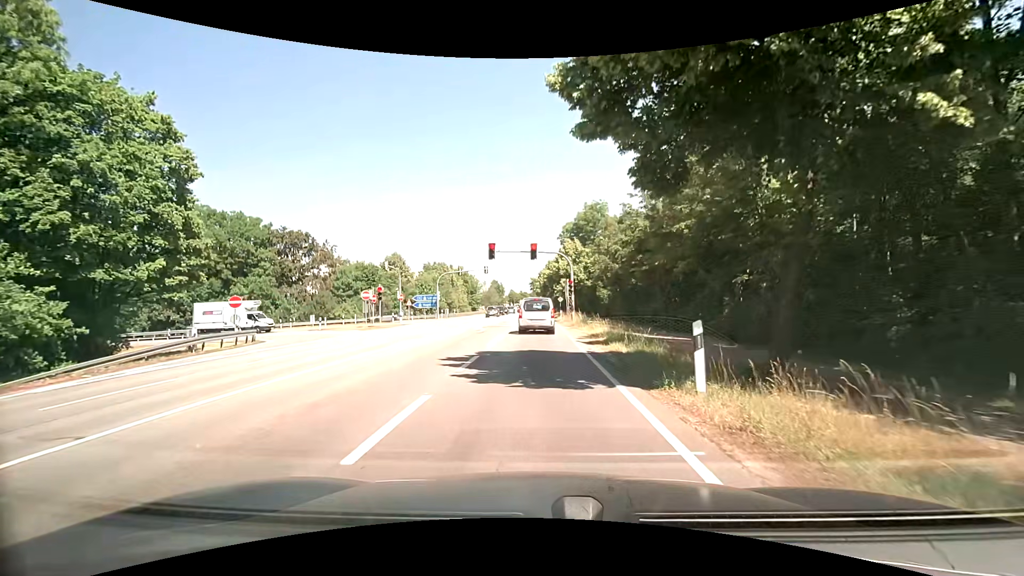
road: secondary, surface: asphalt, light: Day
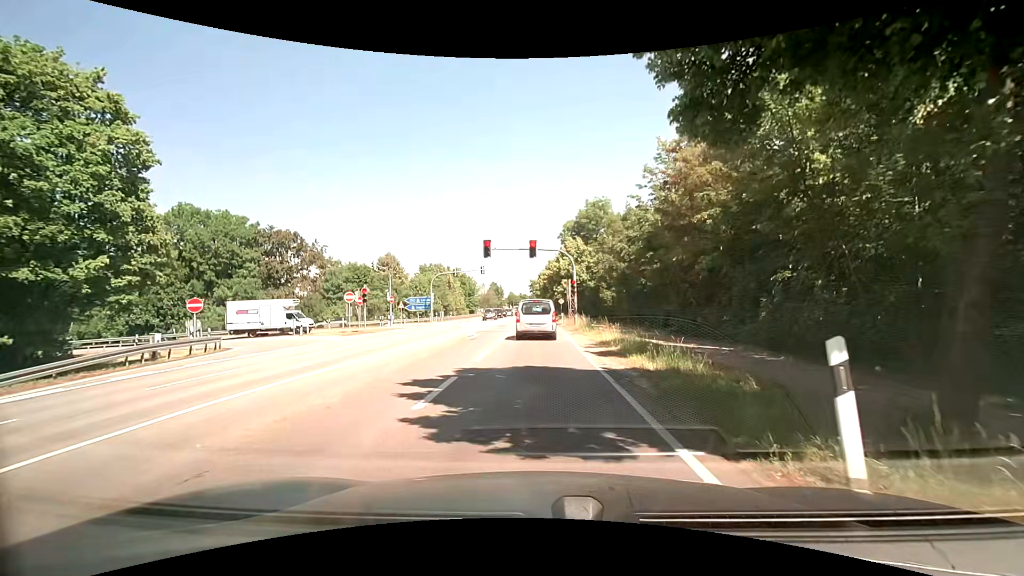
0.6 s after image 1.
(0.0, +3.5) m; 0°
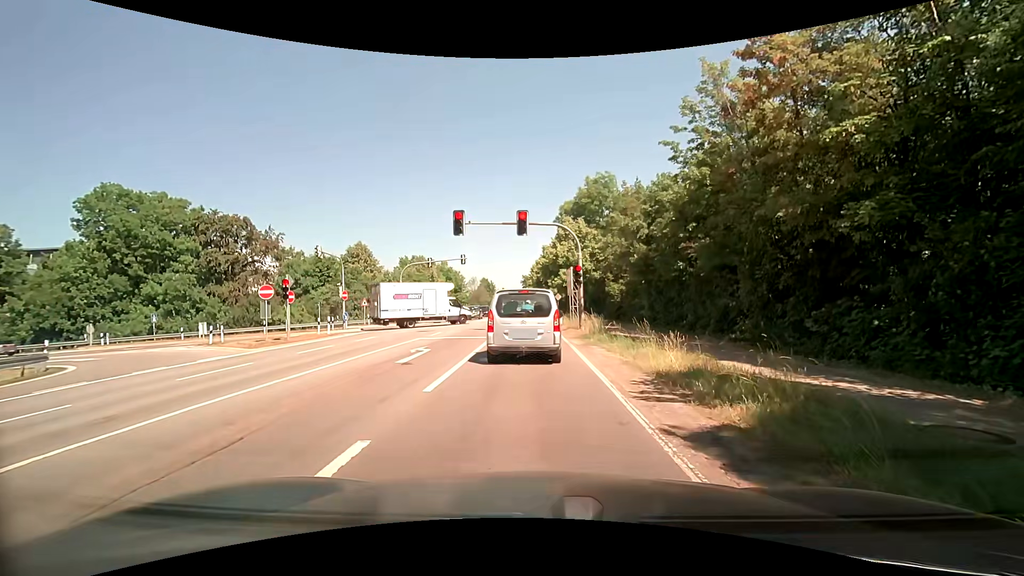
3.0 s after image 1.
(0.0, +10.5) m; +1°
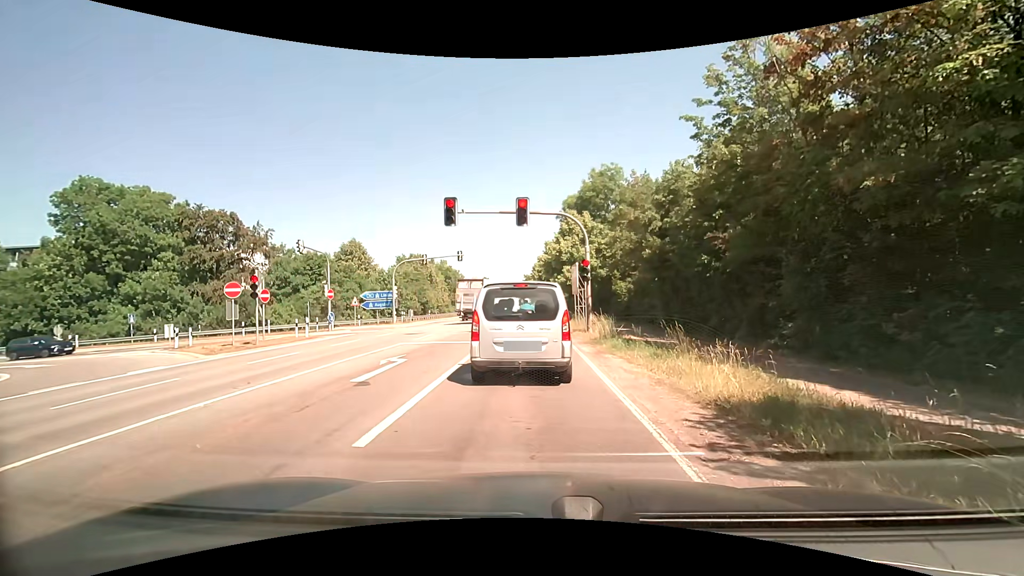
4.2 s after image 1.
(0.0, +3.0) m; 0°
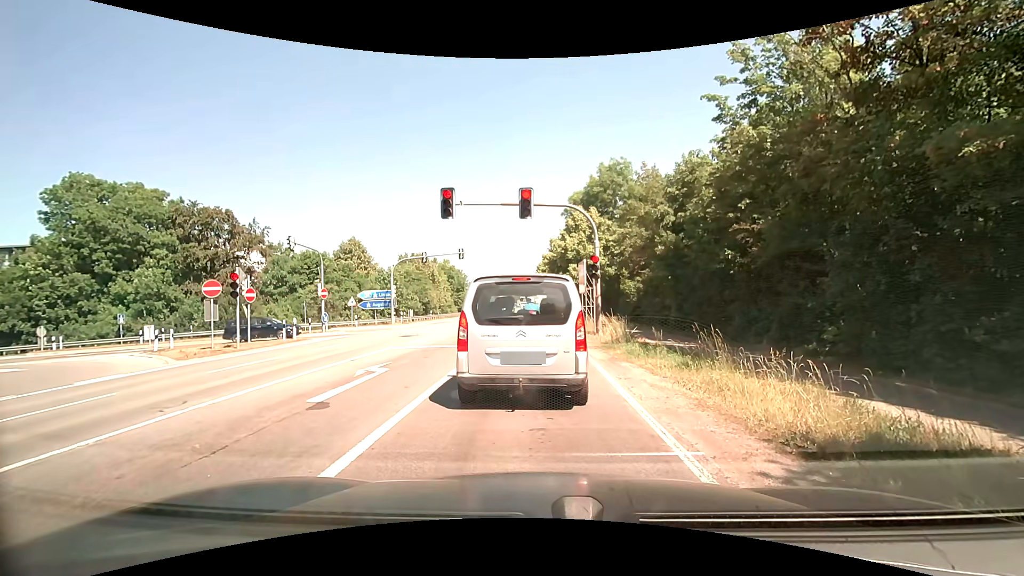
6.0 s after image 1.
(0.0, +1.9) m; 0°
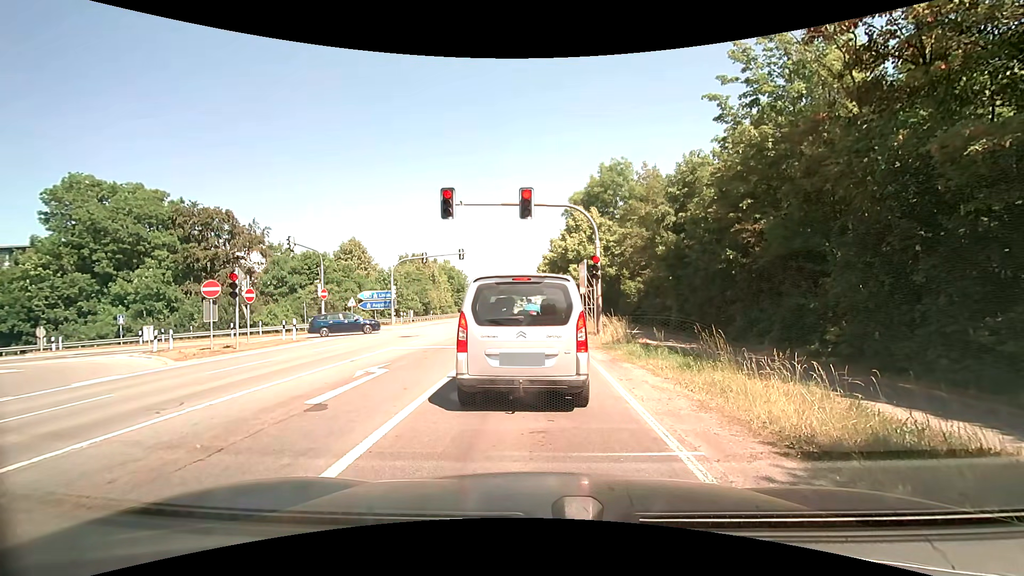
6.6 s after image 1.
(0.0, +0.1) m; 0°
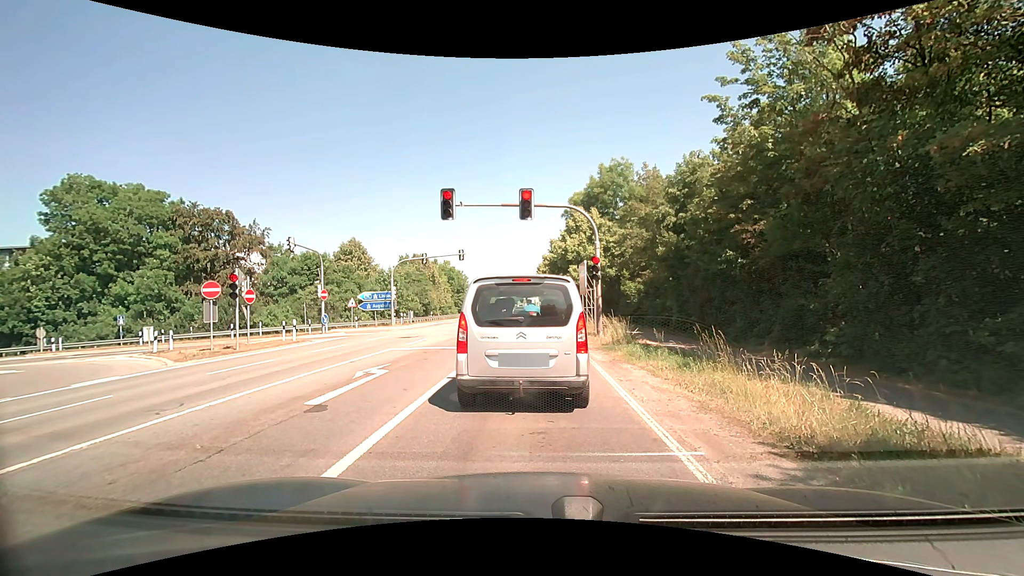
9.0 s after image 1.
(0.0, +0.1) m; 0°
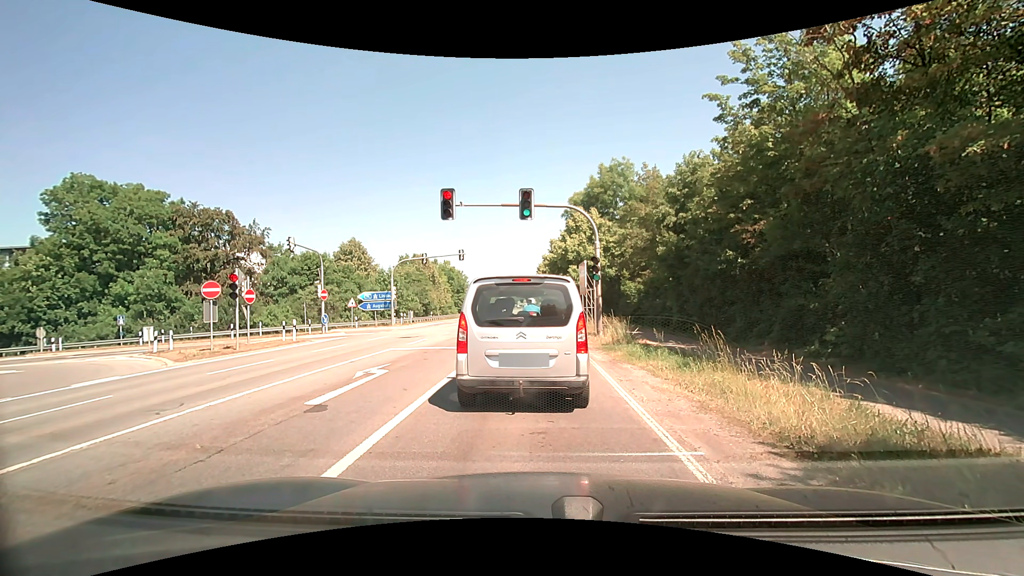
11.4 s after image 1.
(0.0, 0.0) m; 0°
(0, +10) (0, +20) (-1, +30) (-1, +40) (-1, +50) (-1, +60) (-2, +70) (-2, +80) (-2, +90) (-3, +100) m
